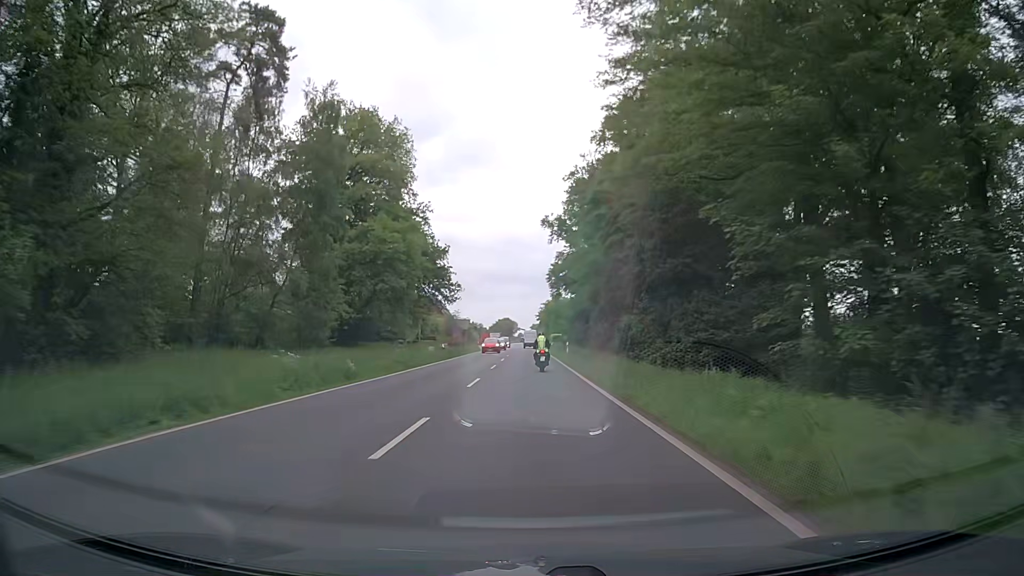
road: secondary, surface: asphalt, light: Day
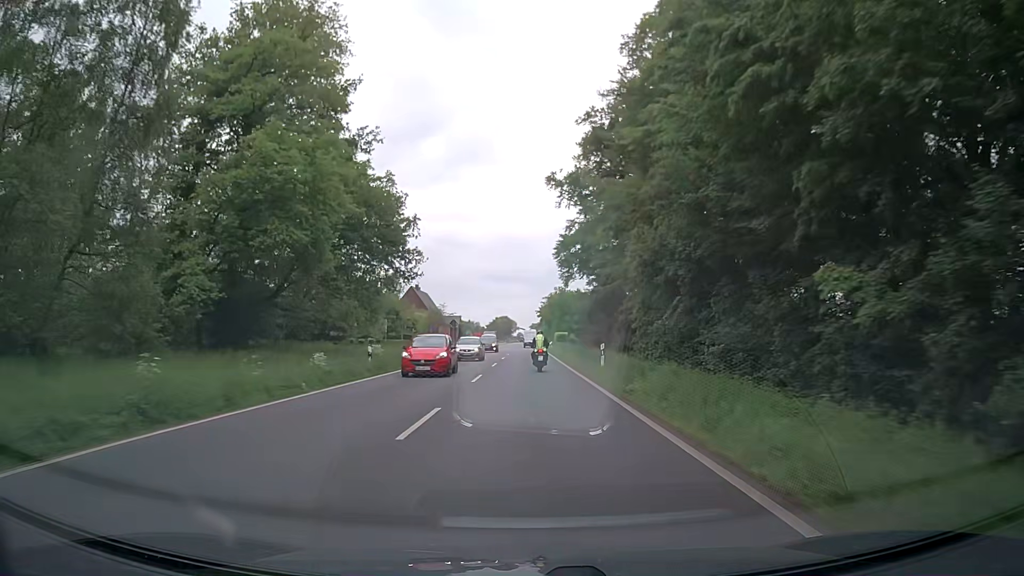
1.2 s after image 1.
(-0.1, +22.6) m; 0°
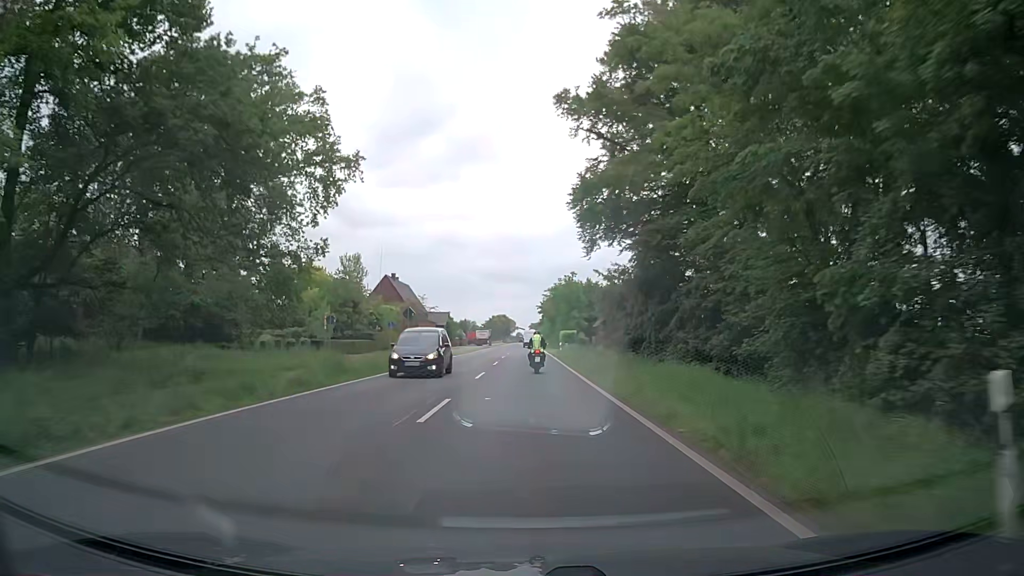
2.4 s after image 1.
(0.0, +22.0) m; +1°
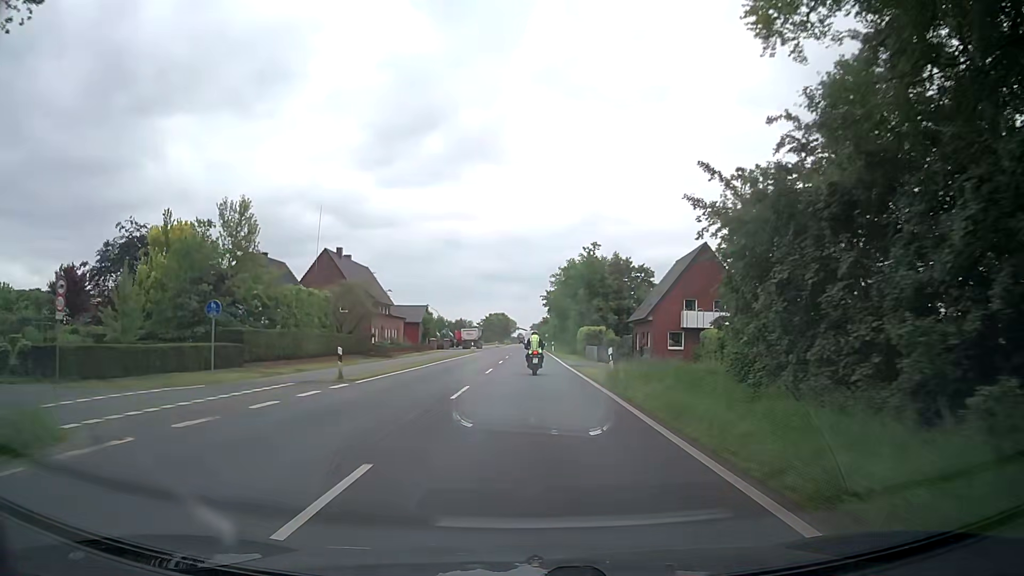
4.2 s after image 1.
(-0.6, +31.7) m; 0°
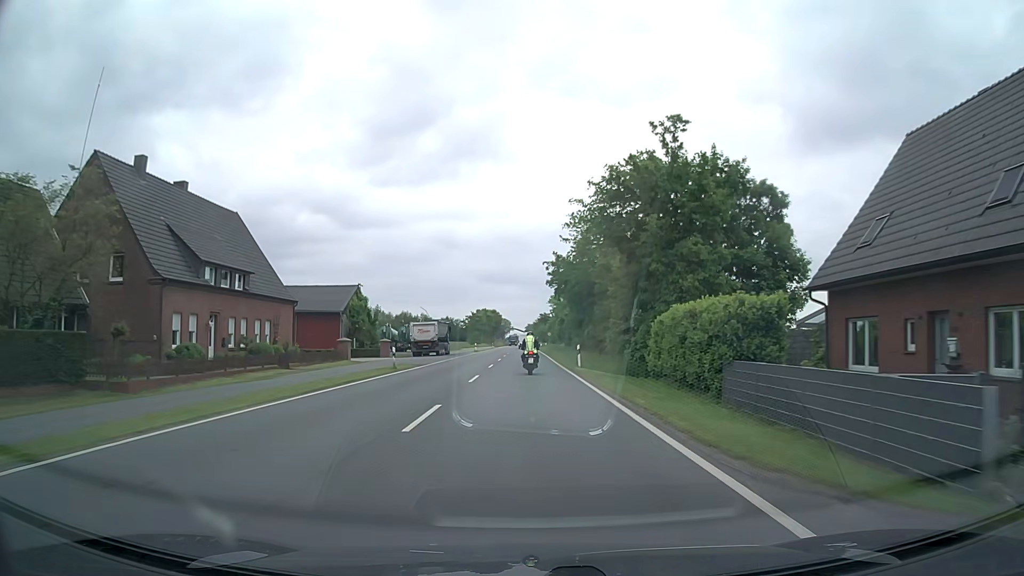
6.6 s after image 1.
(-0.4, +41.1) m; -1°
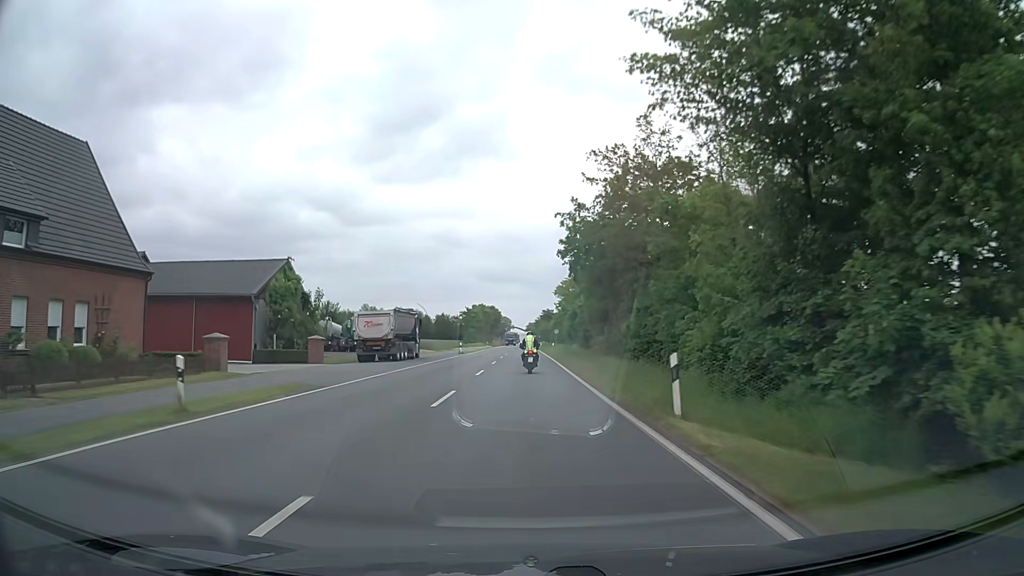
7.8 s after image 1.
(0.0, +20.3) m; 0°
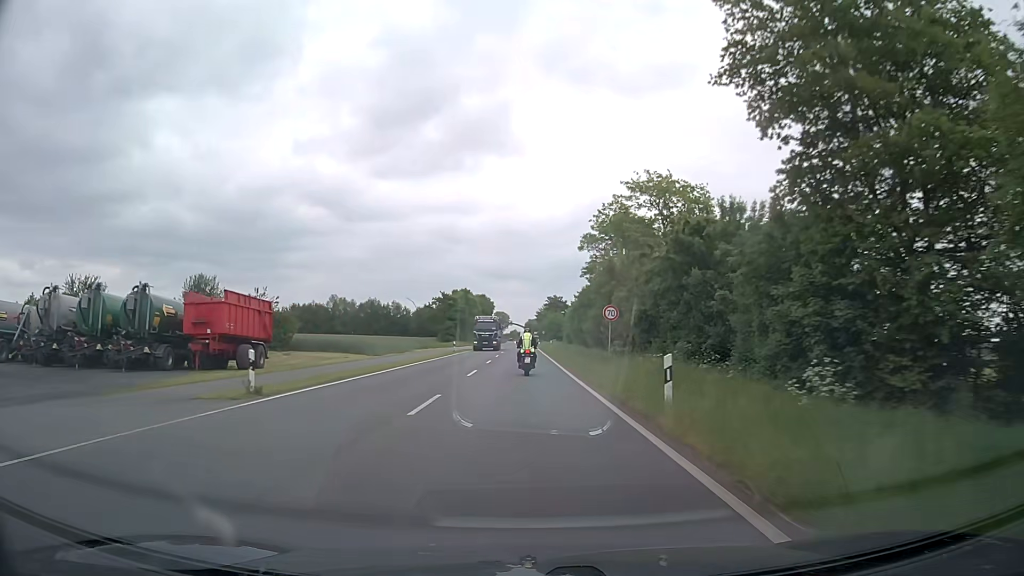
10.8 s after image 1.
(0.0, +49.7) m; 0°
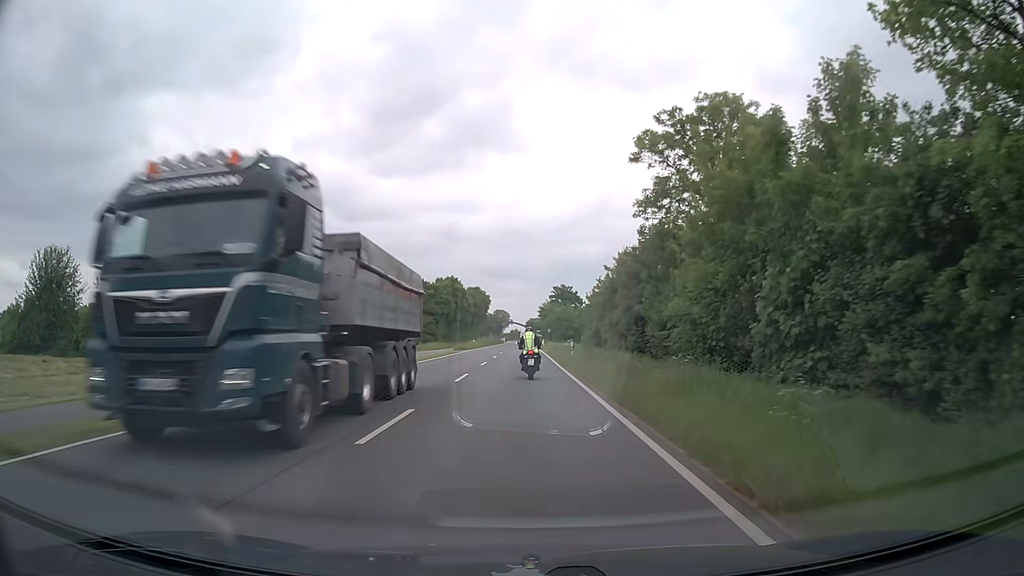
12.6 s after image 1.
(+0.1, +27.2) m; 0°
(0, +10) (0, +20) (0, +30) (0, +40) (0, +50) (0, +60) (0, +70) (0, +80) (0, +90) (0, +100) m
